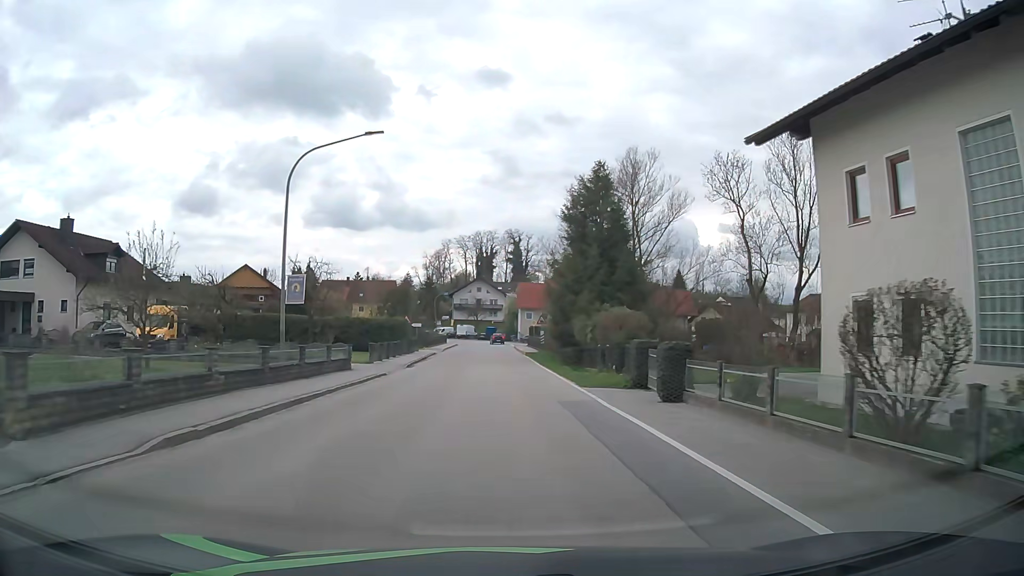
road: secondary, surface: asphalt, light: Day
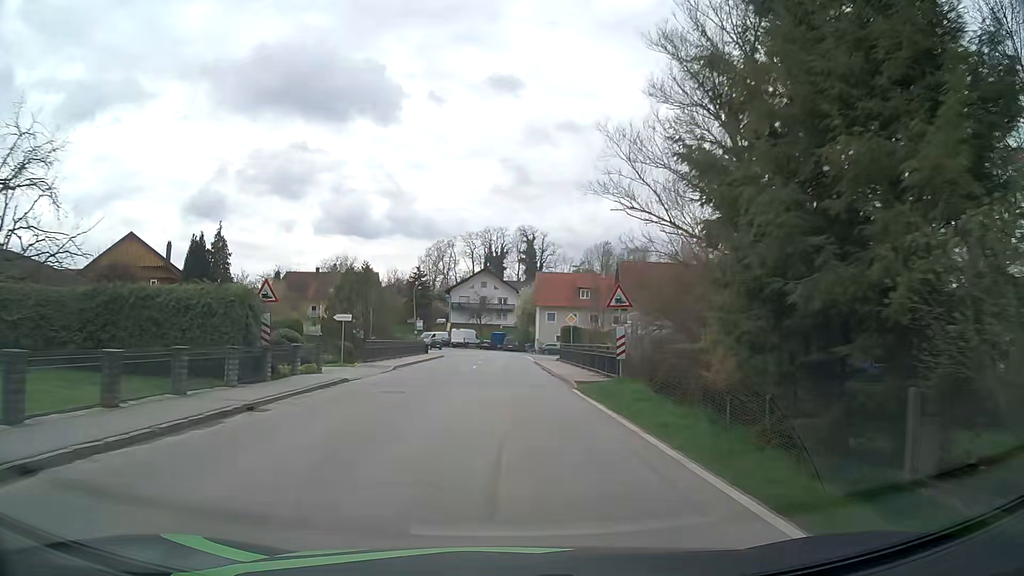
(-0.2, +32.9) m; -1°
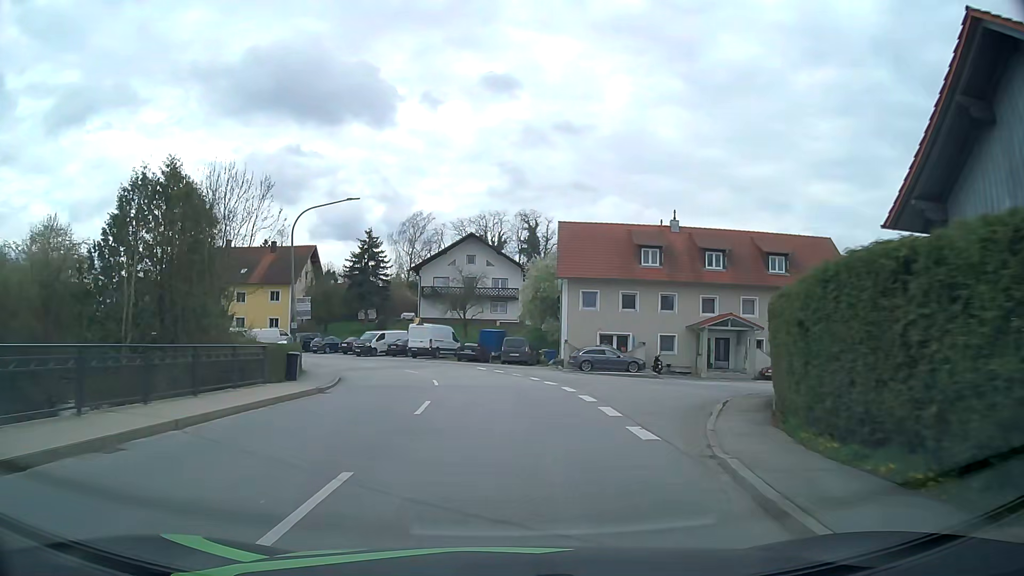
(0.0, +38.9) m; 0°
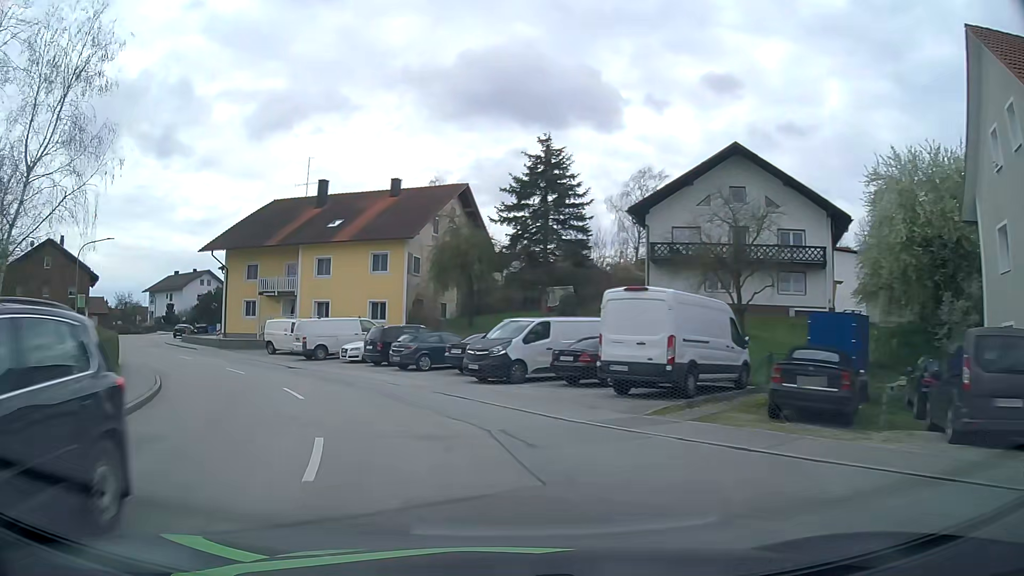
(-3.1, +33.5) m; -20°
(-1, +10) (-5, +19) (-10, +27) (-17, +35) (-23, +43) (-29, +51) (-33, +60) (-34, +70) (-35, +80) (-42, +87) m
